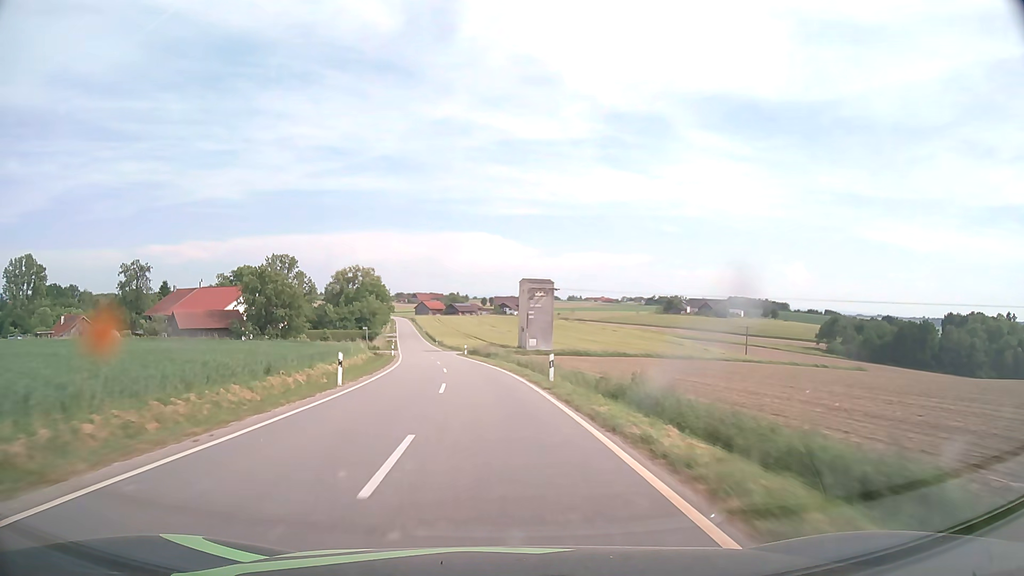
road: tertiary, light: Day
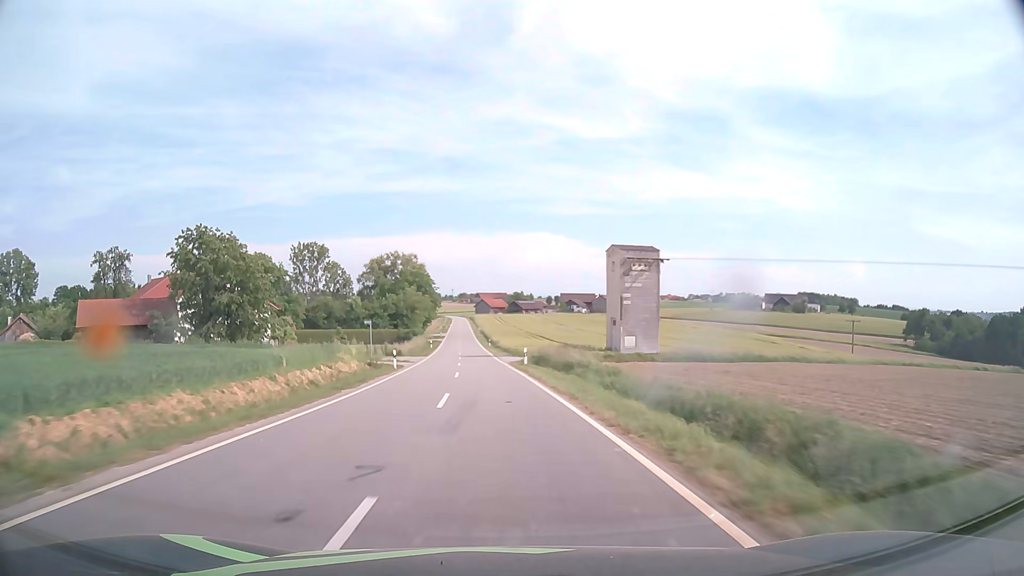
(-1.4, +28.3) m; -6°
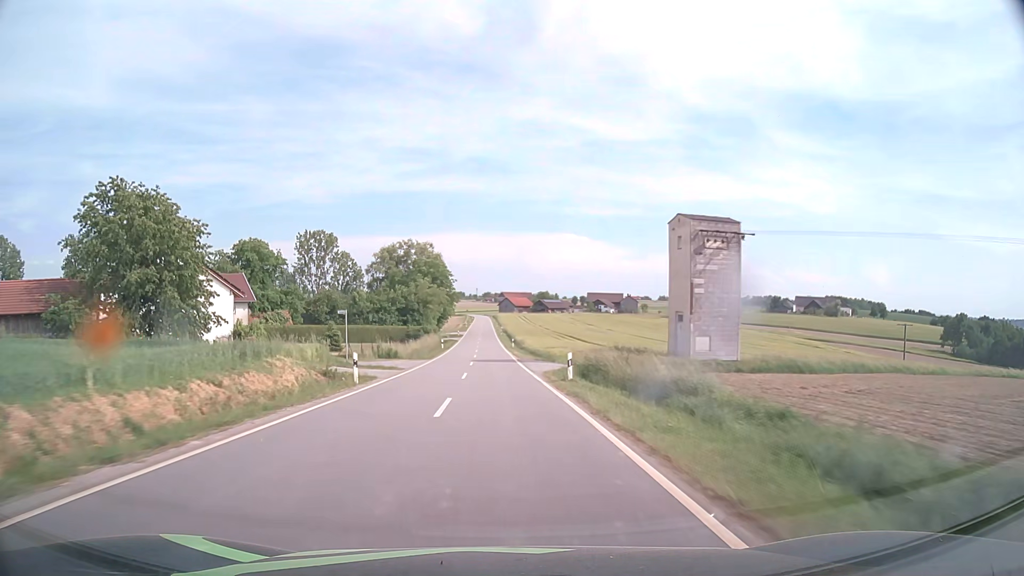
(-0.3, +14.2) m; -2°
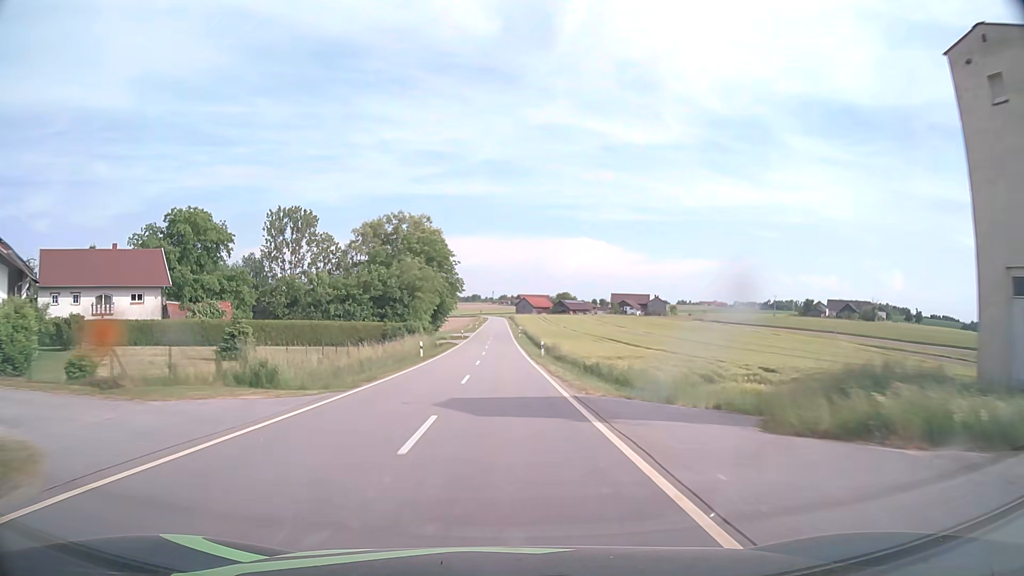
(-0.5, +28.4) m; -2°
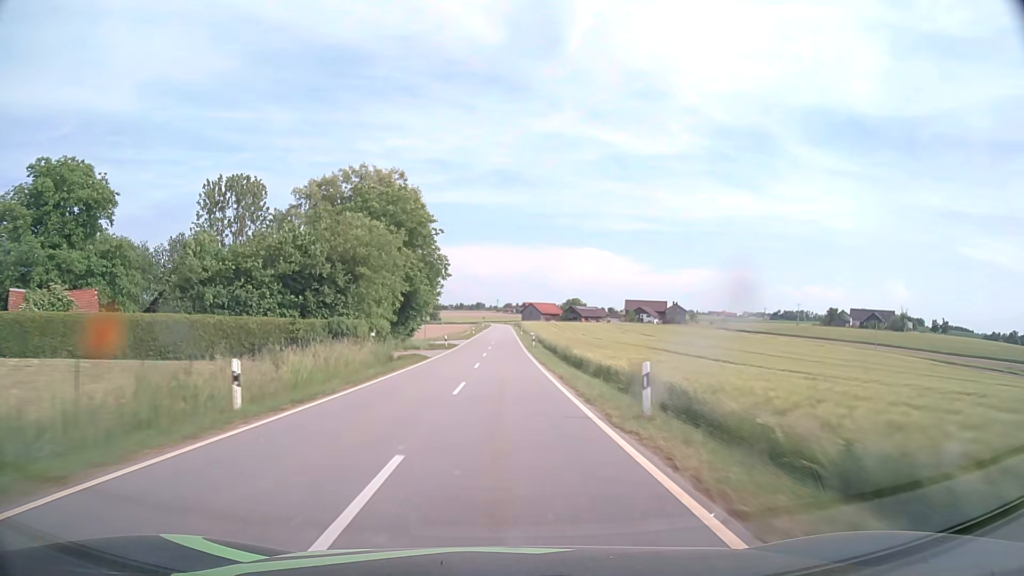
(-0.1, +28.4) m; 0°
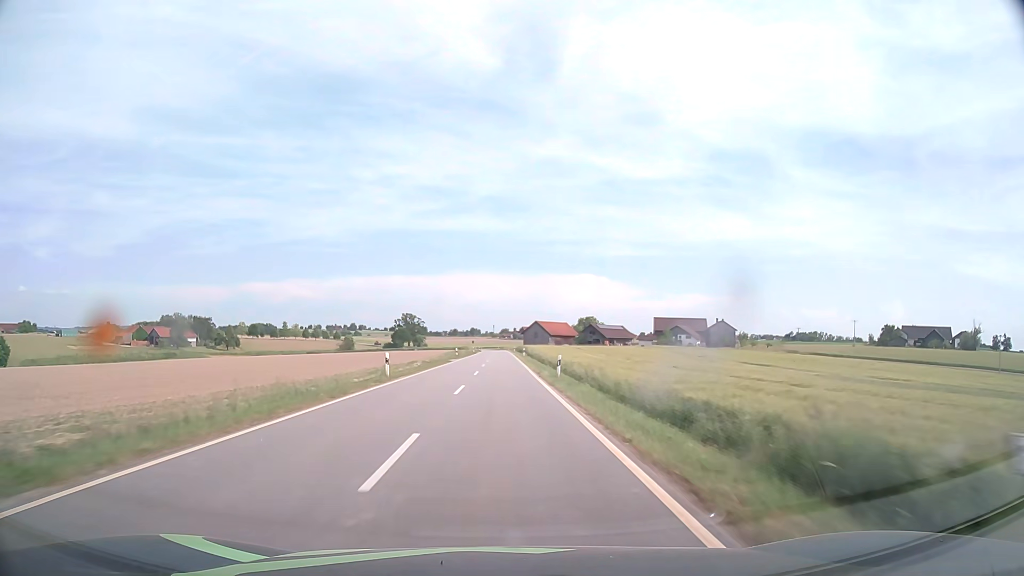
(0.0, +70.7) m; 0°
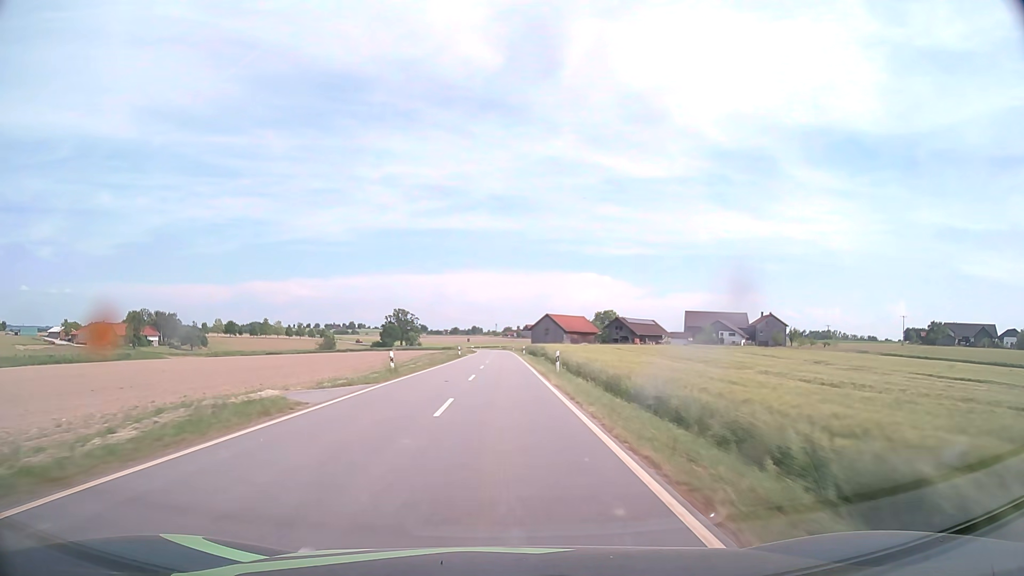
(-0.1, +42.3) m; 0°
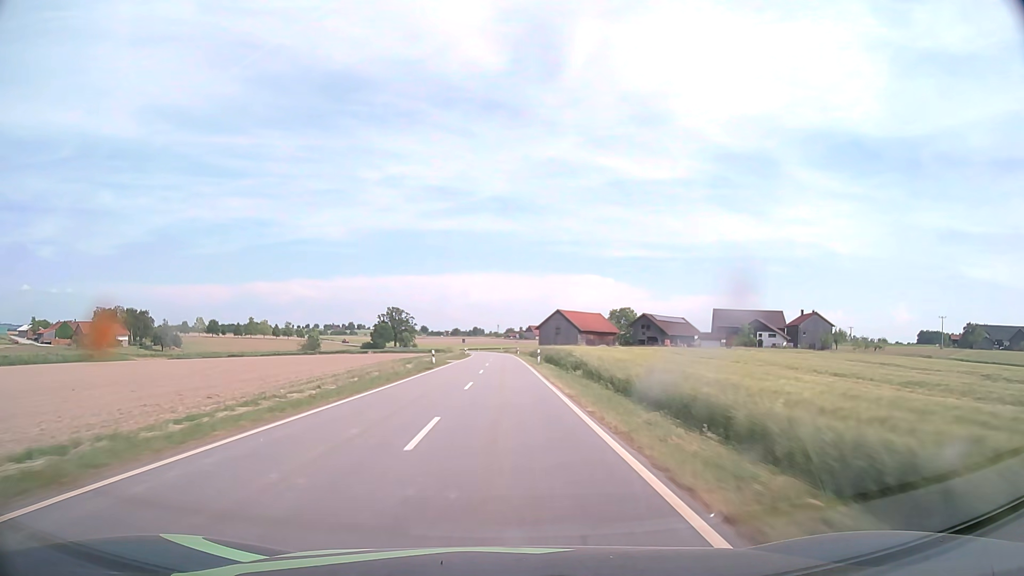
(0.0, +28.3) m; 0°
(0, +10) (0, +20) (0, +30) (0, +40) (0, +50) (0, +60) (0, +70) (0, +80) (0, +90) (-1, +100) m
